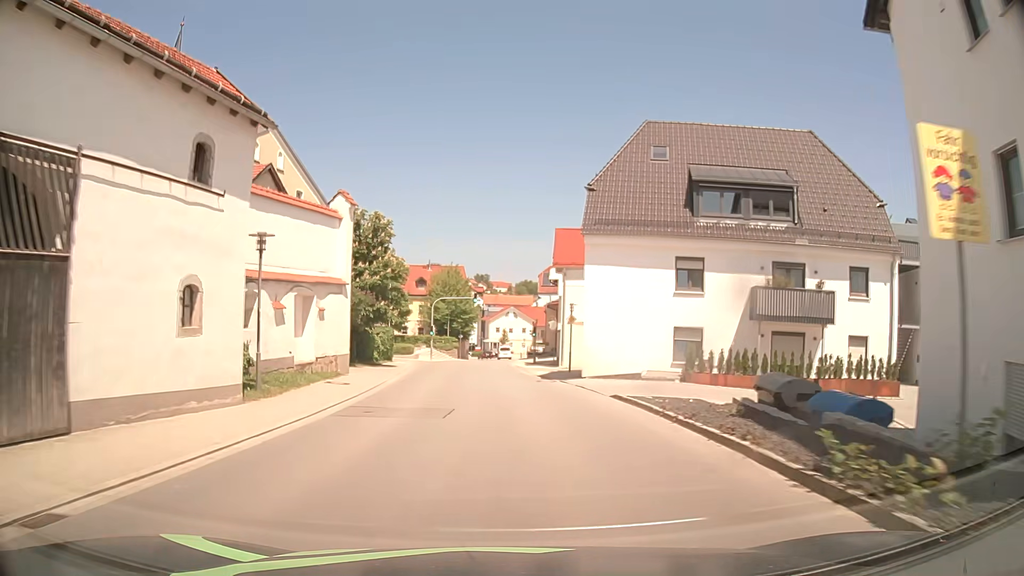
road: tertiary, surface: asphalt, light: Day
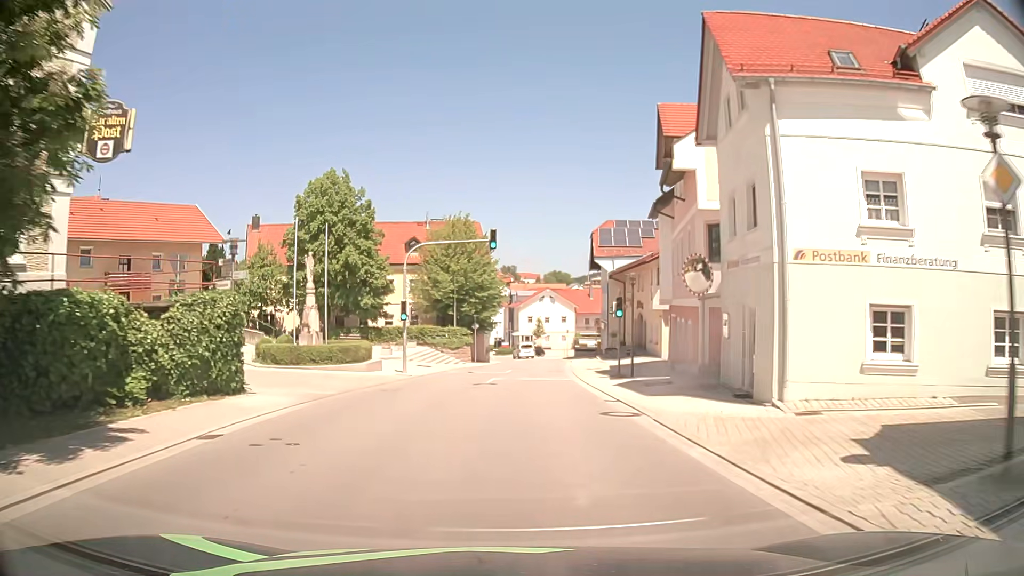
(-1.0, +31.9) m; -3°
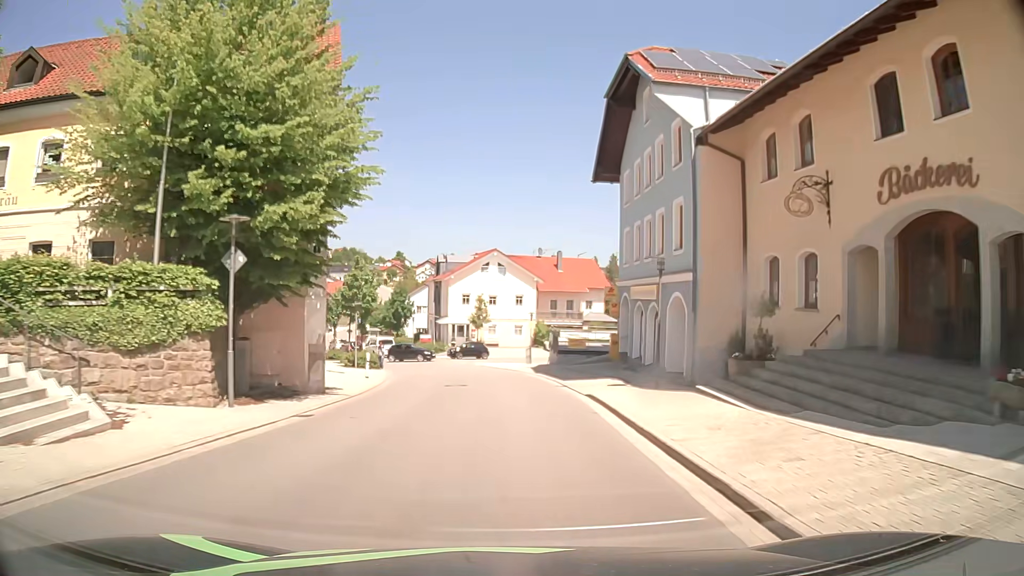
(+1.7, +39.8) m; +5°
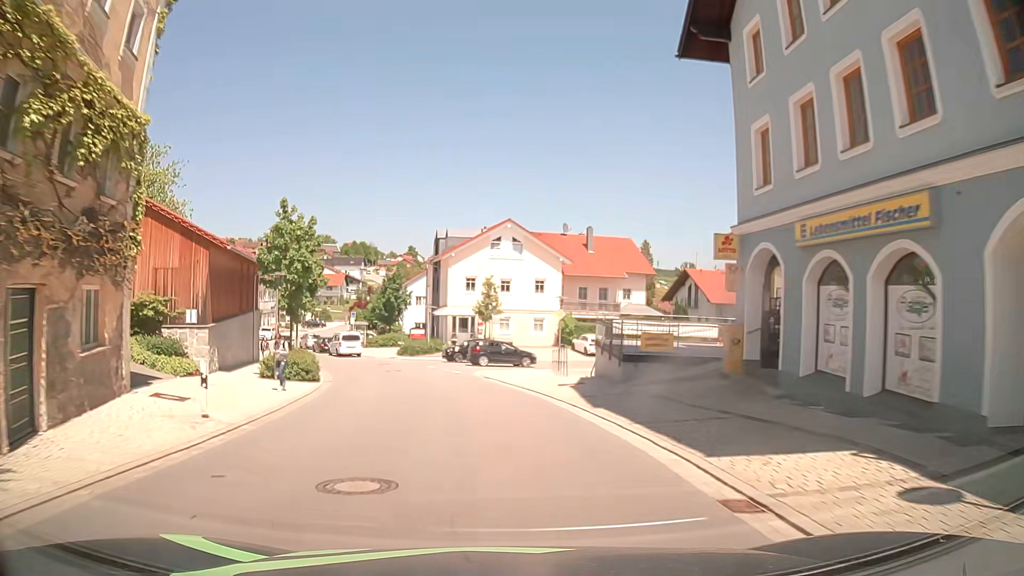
(0.0, +15.8) m; -1°
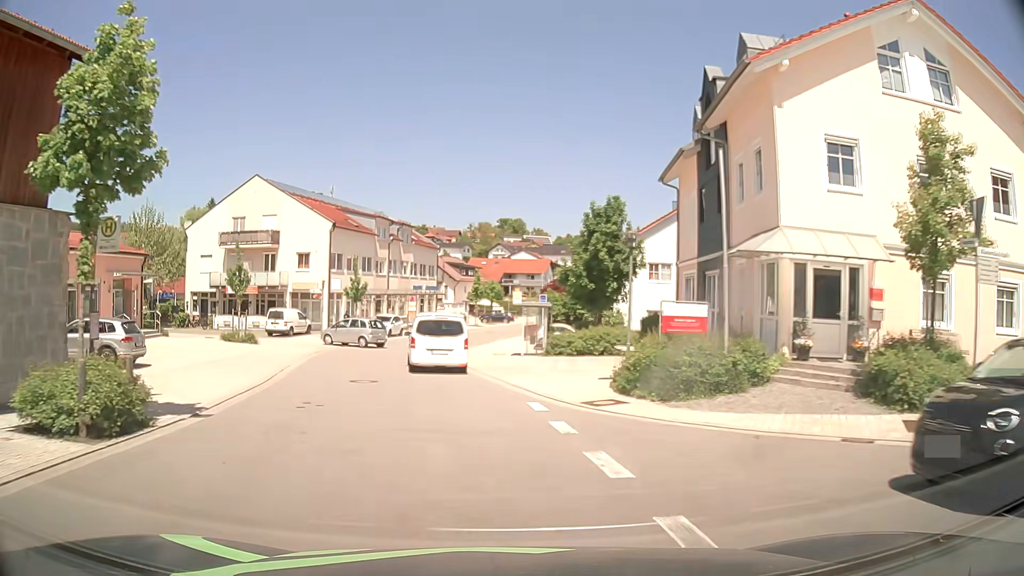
(-5.0, +36.5) m; -19°
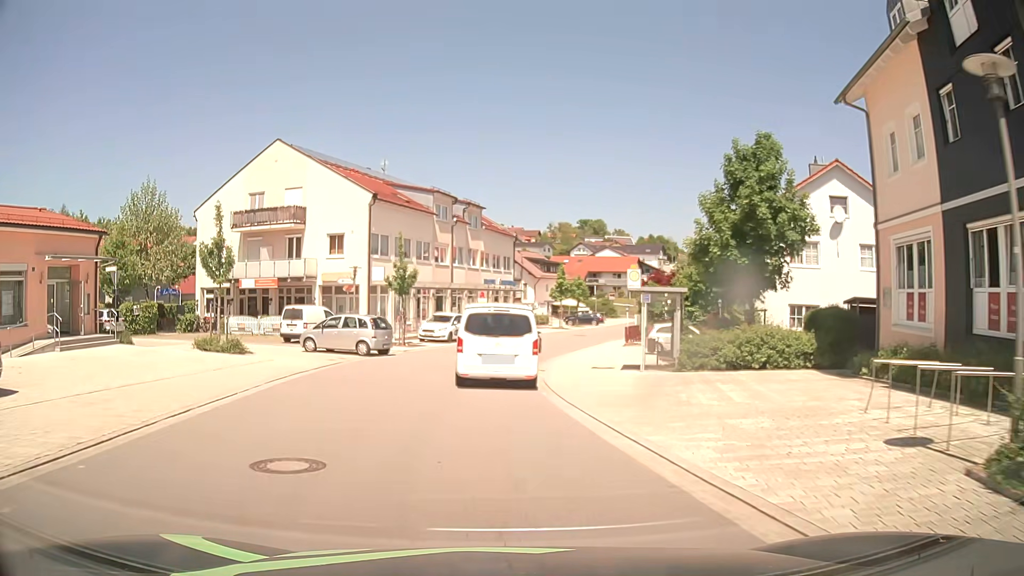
(-0.6, +11.5) m; -7°
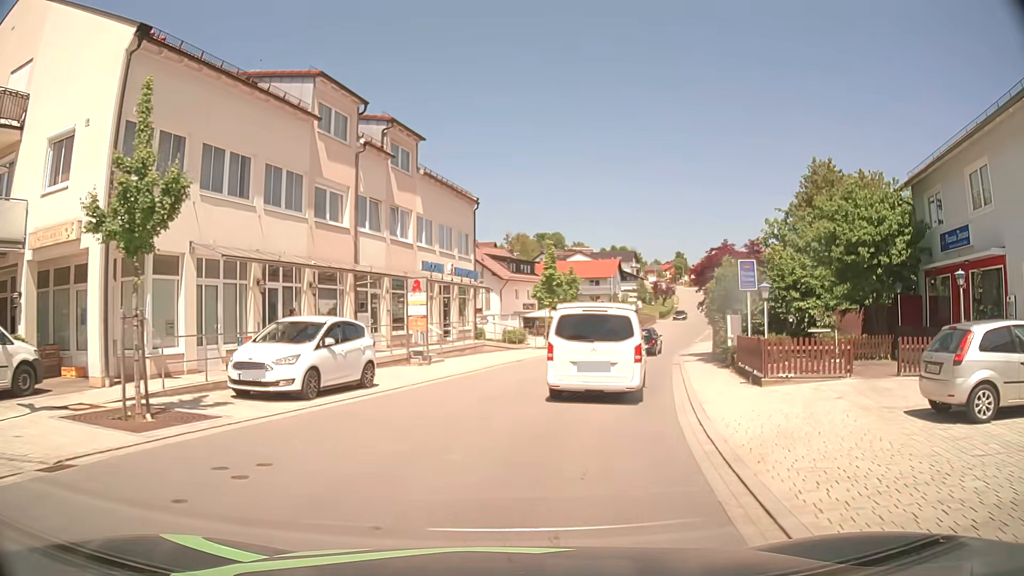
(-0.2, +23.9) m; +5°
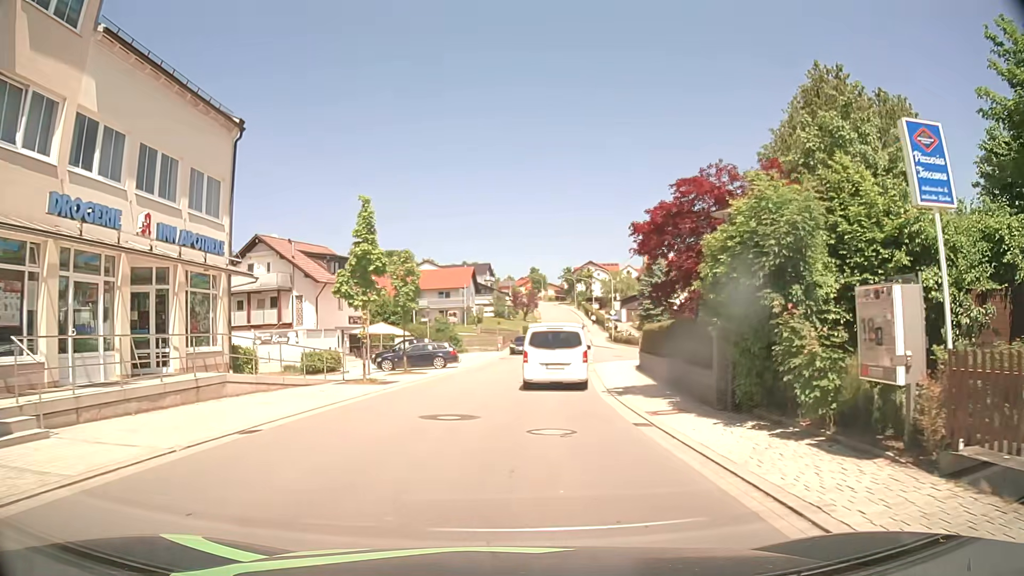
(+1.8, +17.2) m; +12°
(0, +10) (+1, +20) (+2, +30) (+3, +40) (+4, +50) (+5, +60) (+6, +70) (+7, +80) (+8, +90) (+9, +100) m
